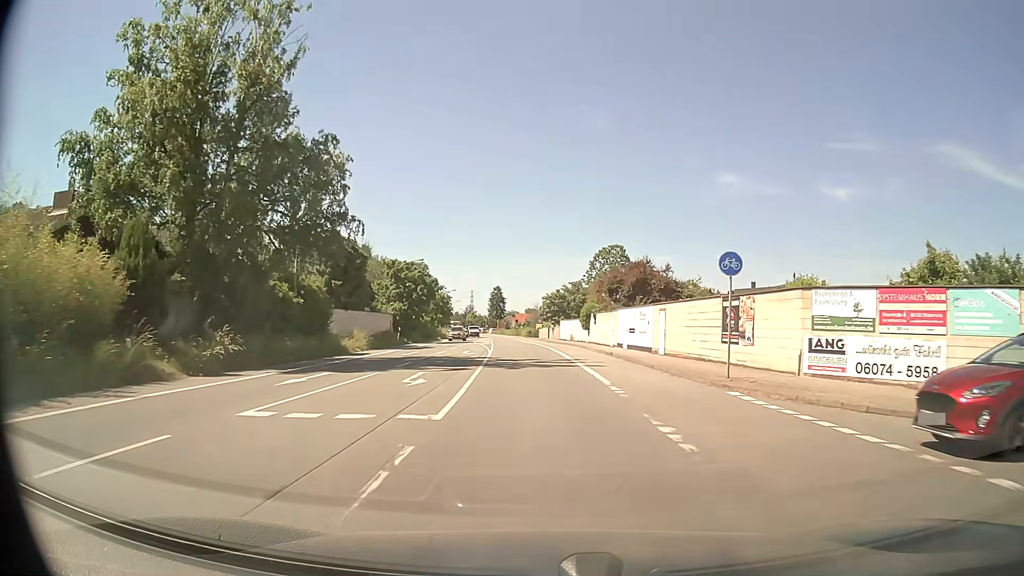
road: primary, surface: asphalt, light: Day
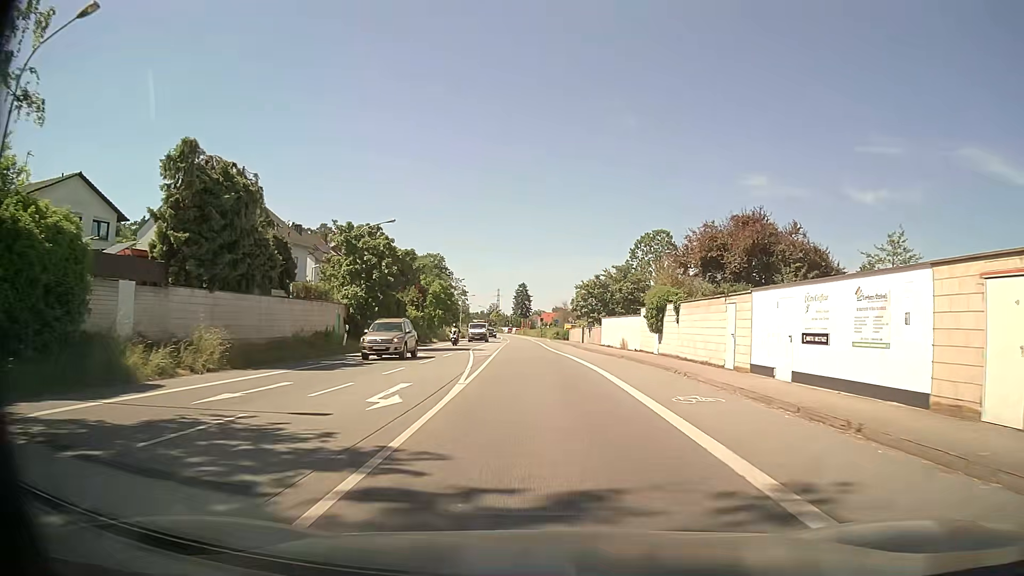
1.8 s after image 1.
(-0.5, +23.0) m; -2°
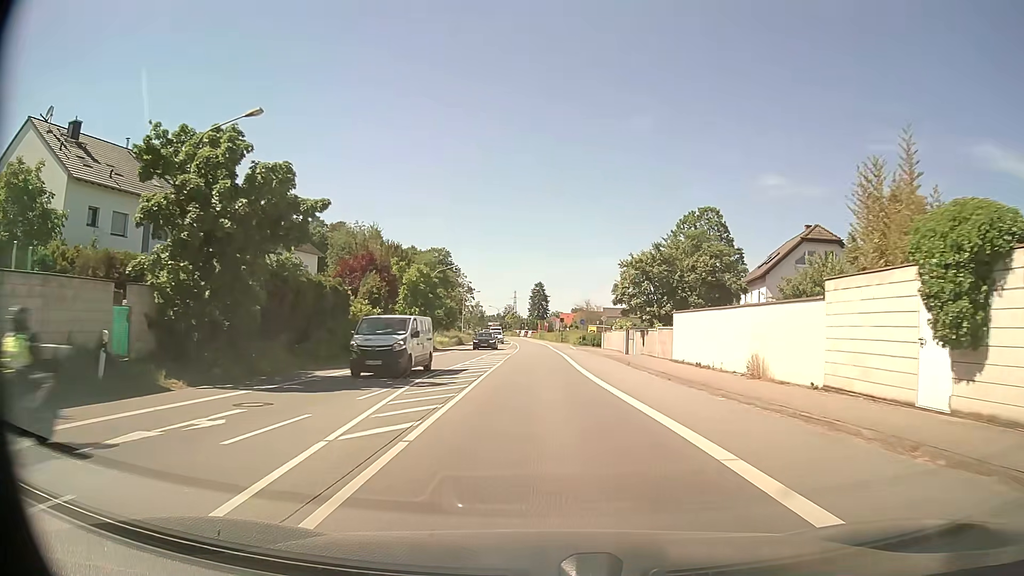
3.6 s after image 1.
(-0.3, +23.0) m; -1°
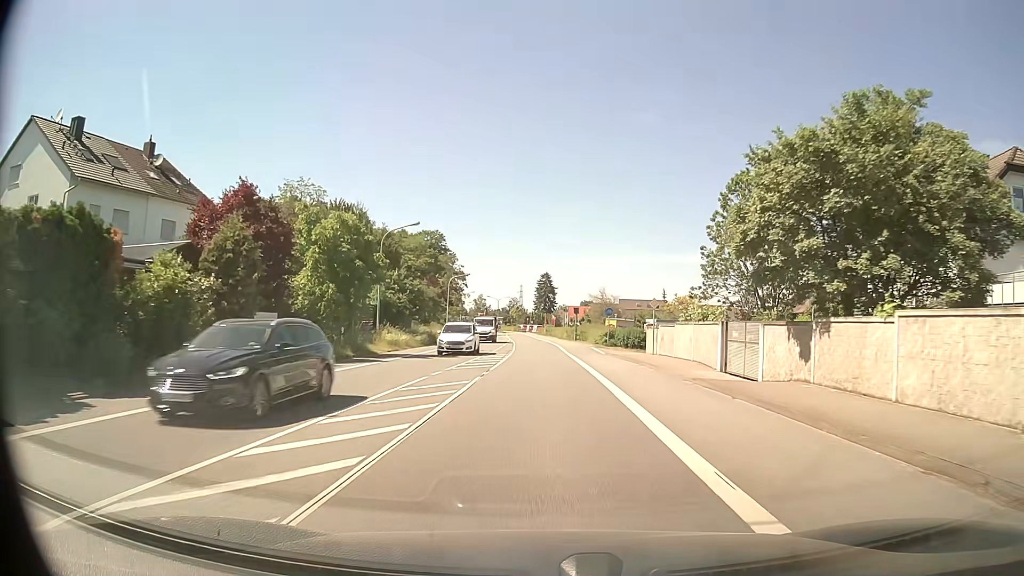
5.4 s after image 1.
(-0.1, +23.0) m; -1°
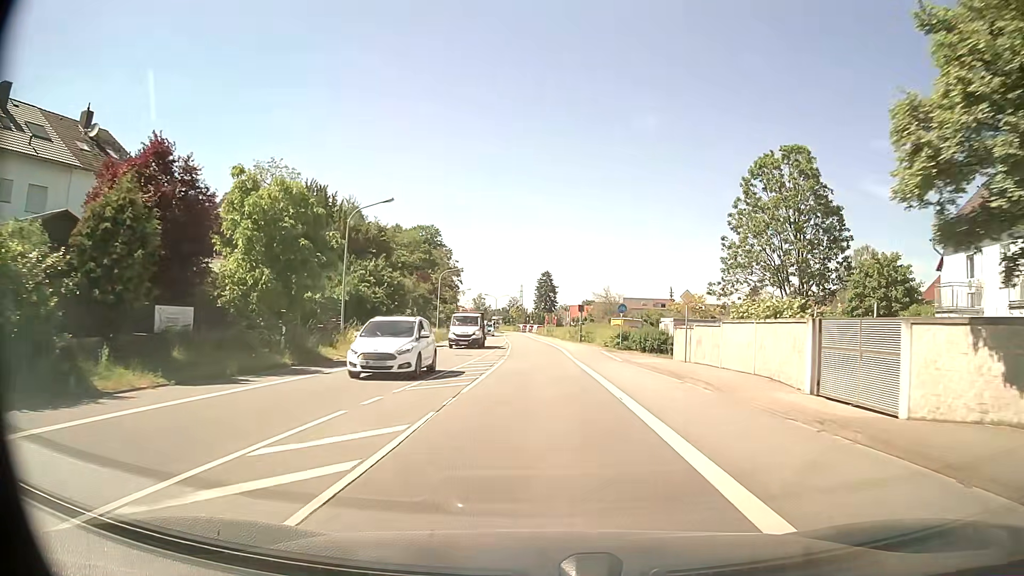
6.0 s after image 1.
(0.0, +7.7) m; 0°
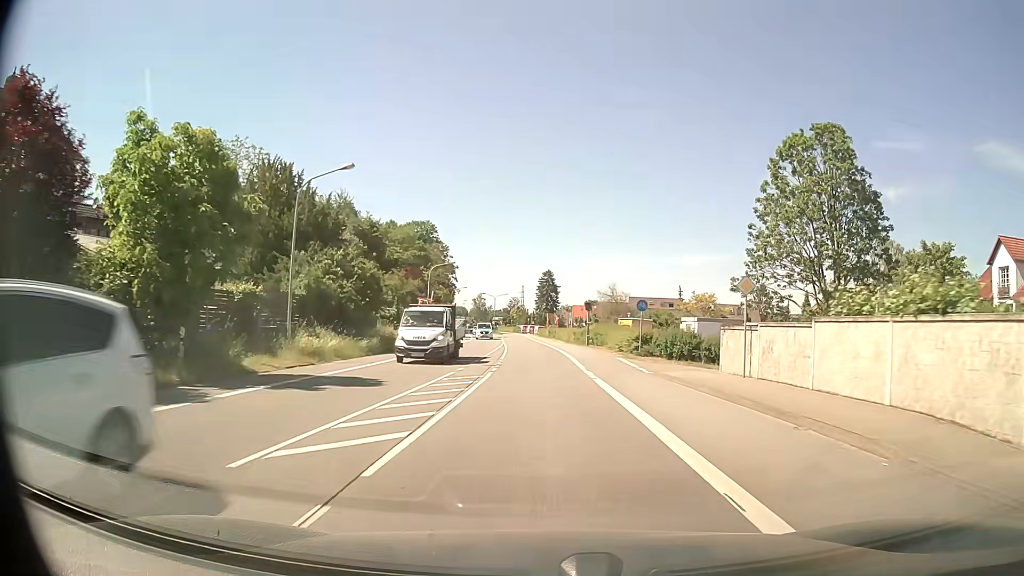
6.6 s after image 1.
(0.0, +7.7) m; 0°
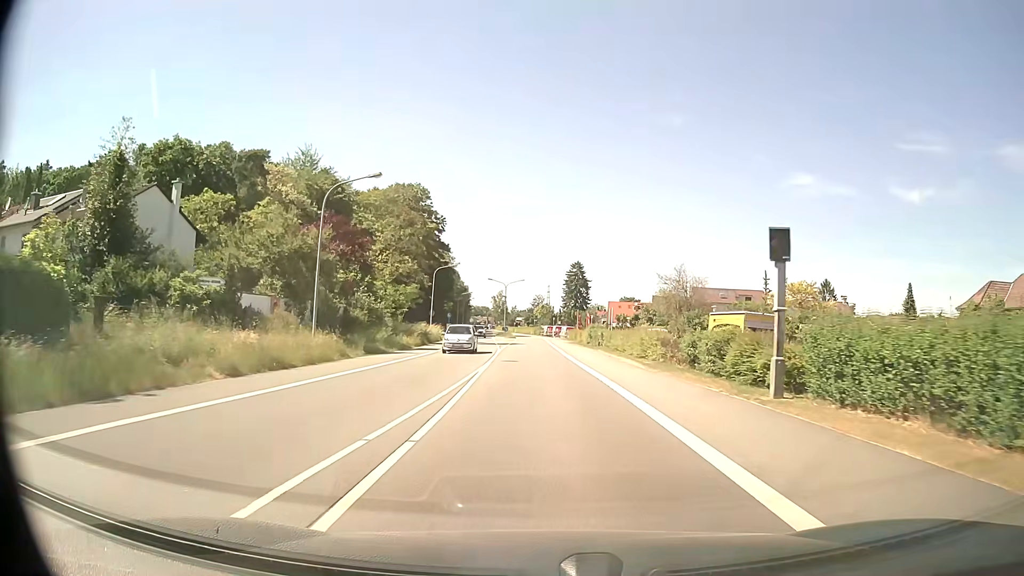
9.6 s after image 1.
(-0.6, +38.3) m; -2°
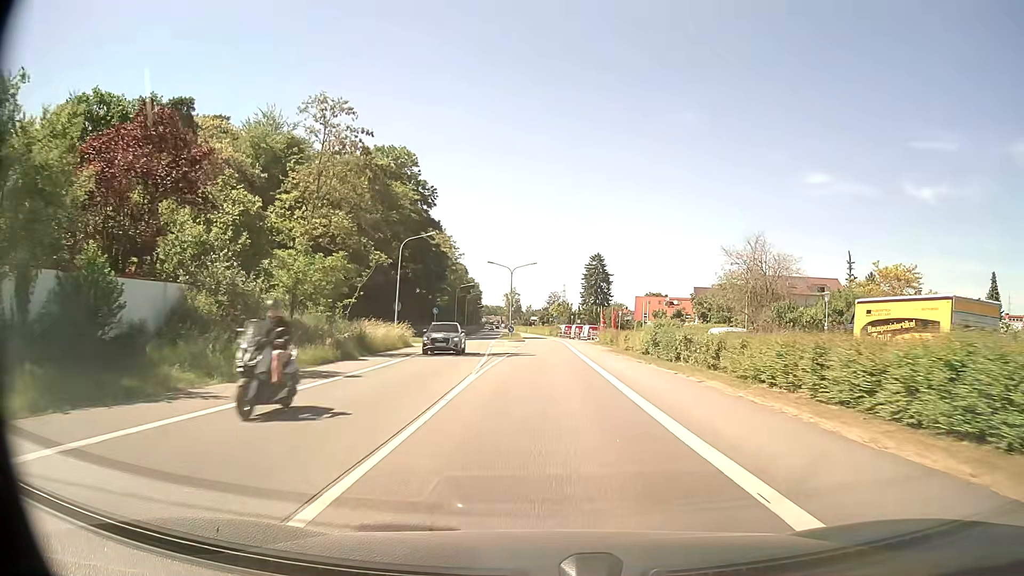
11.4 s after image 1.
(-0.2, +22.8) m; -1°
(0, +10) (0, +20) (0, +30) (0, +40) (0, +50) (0, +60) (-1, +70) (-1, +80) (-2, +90) (-3, +100) m
